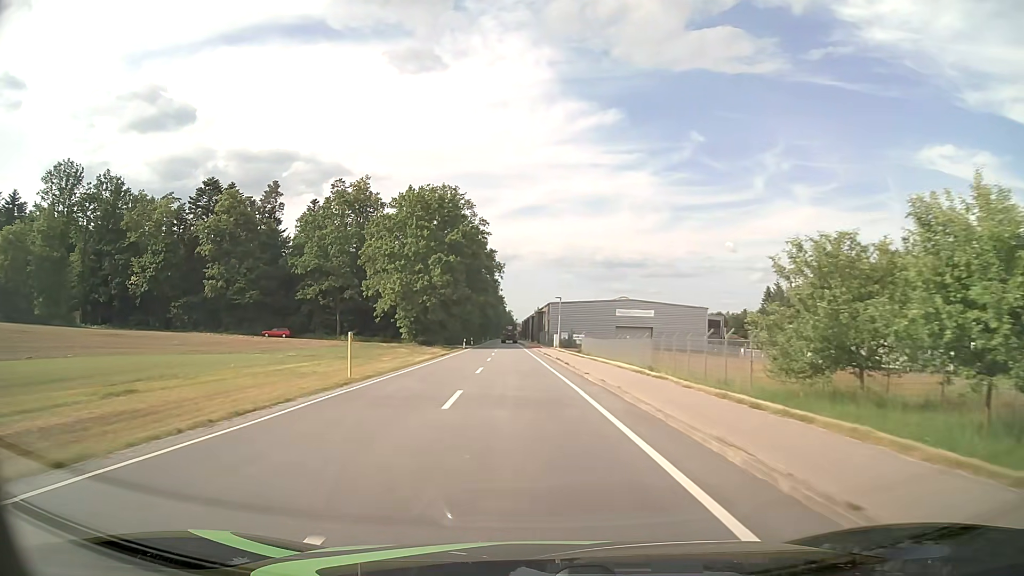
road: tertiary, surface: asphalt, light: Day
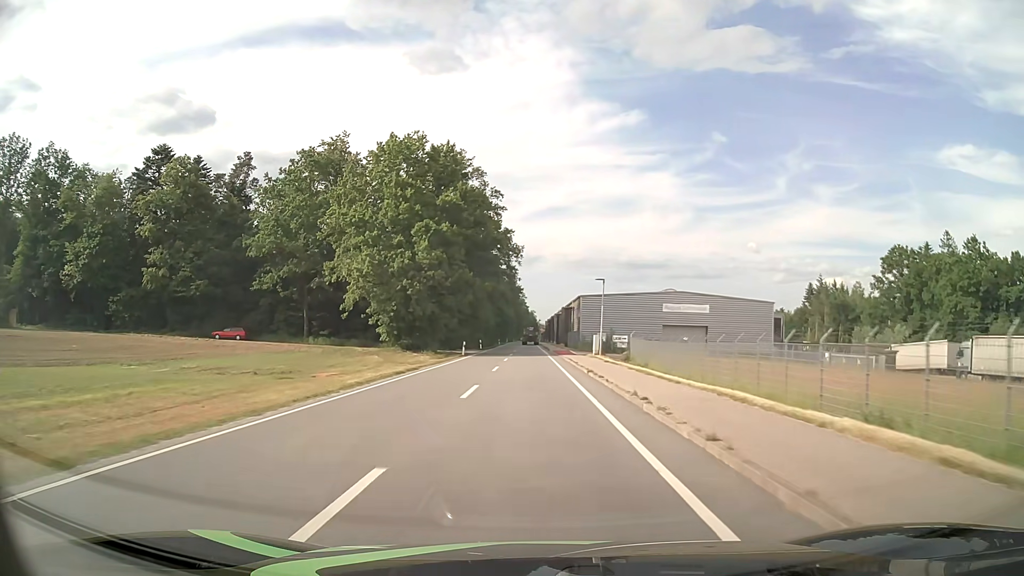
(-0.4, +21.7) m; -2°
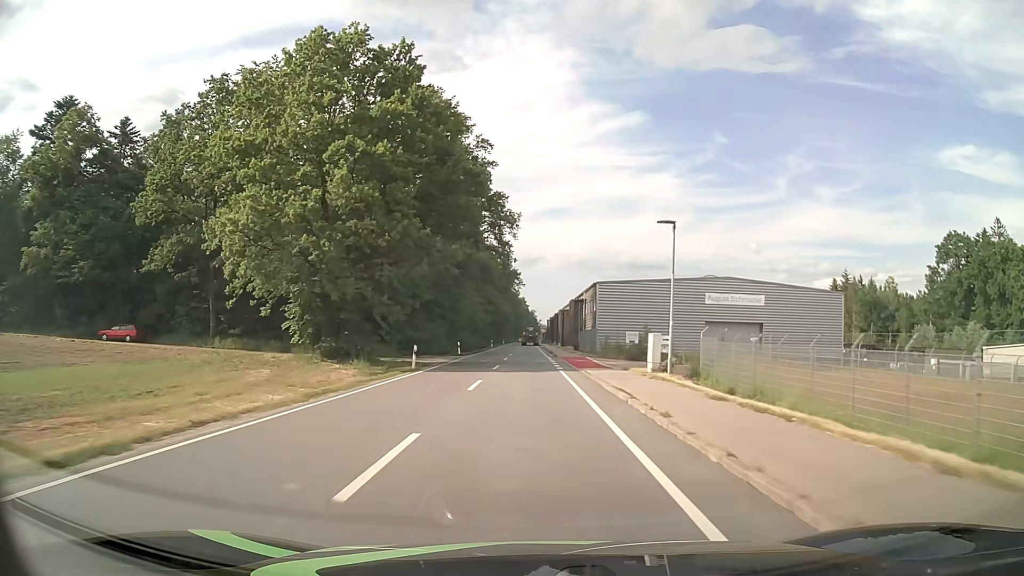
(-0.1, +21.6) m; 0°
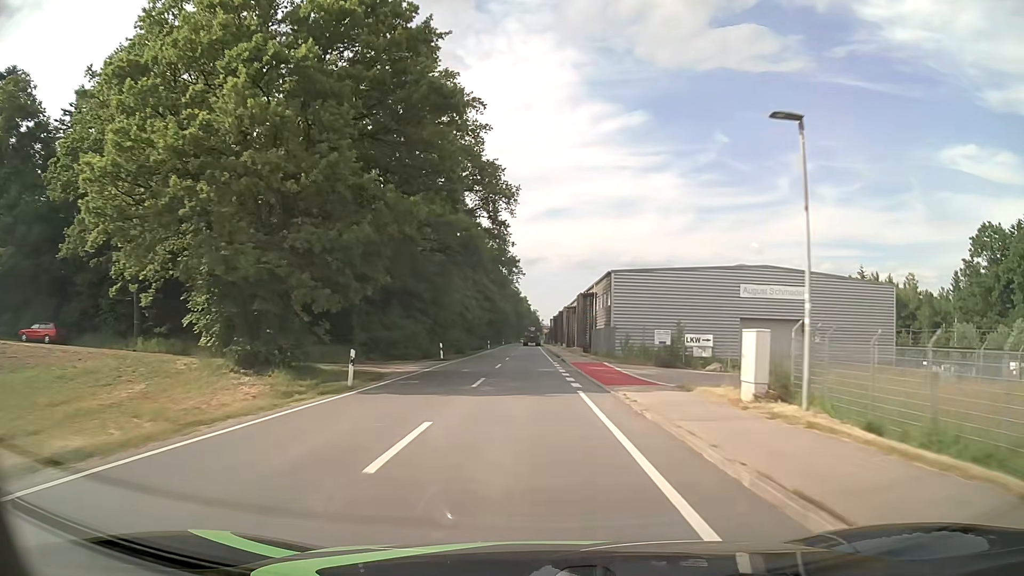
(0.0, +10.8) m; 0°
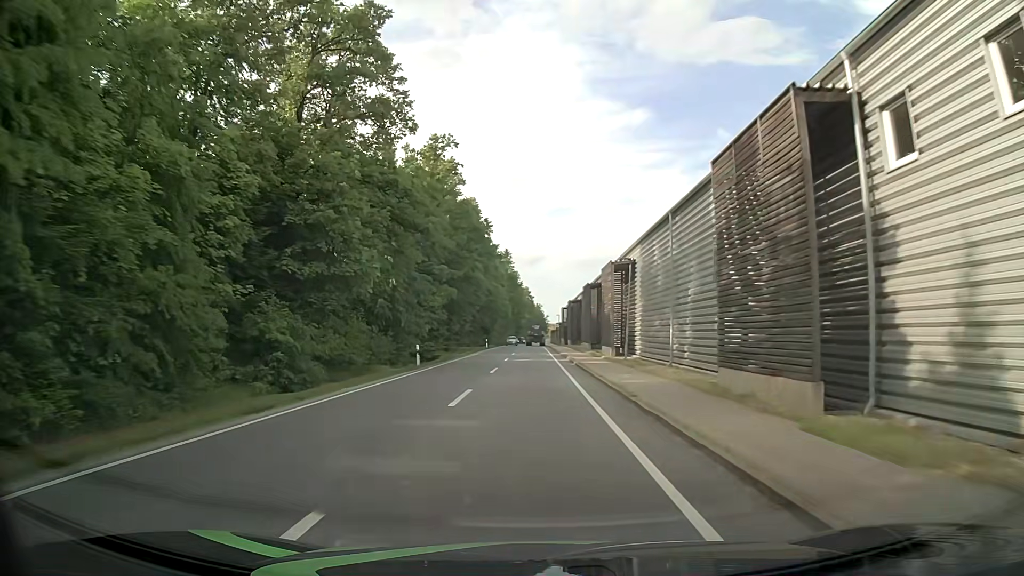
(-0.2, +53.8) m; -1°
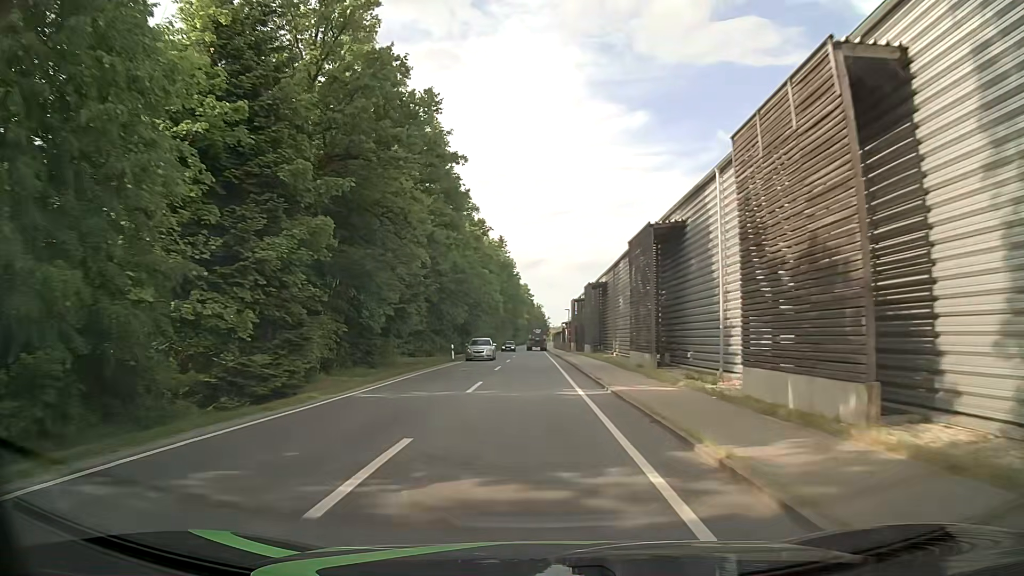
(+0.3, +32.2) m; +1°
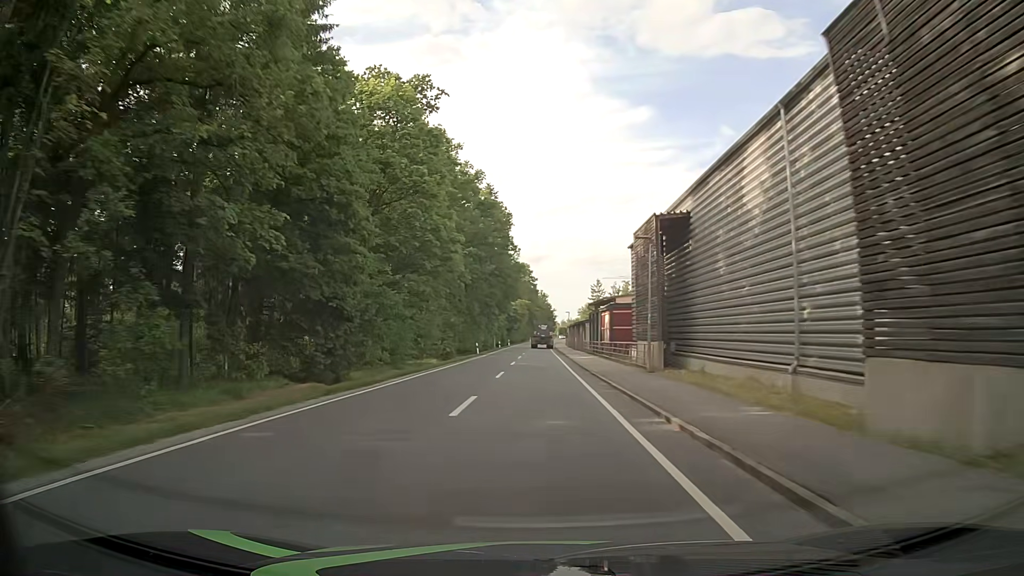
(-0.2, +53.7) m; 0°
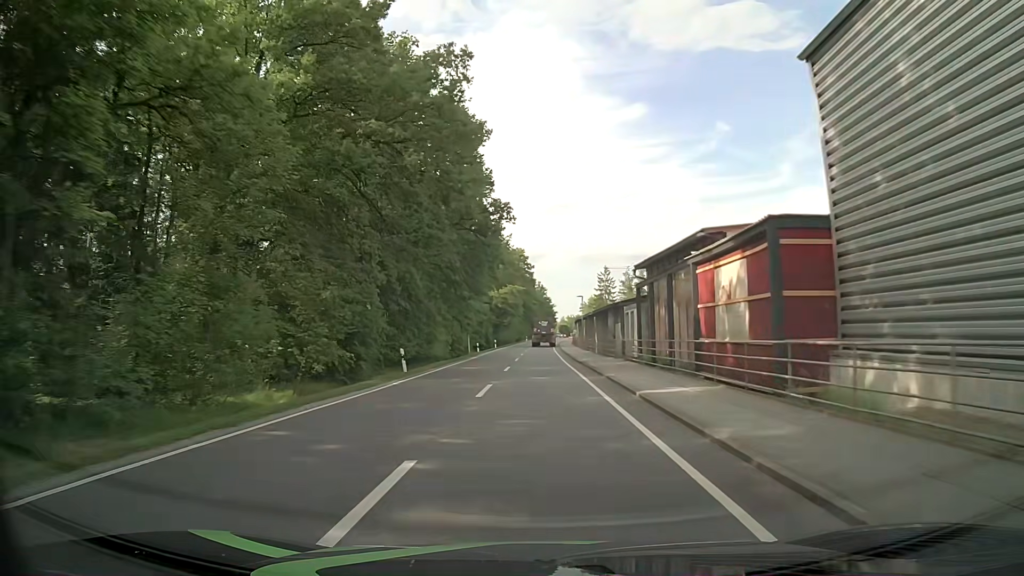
(+0.1, +32.4) m; 0°
